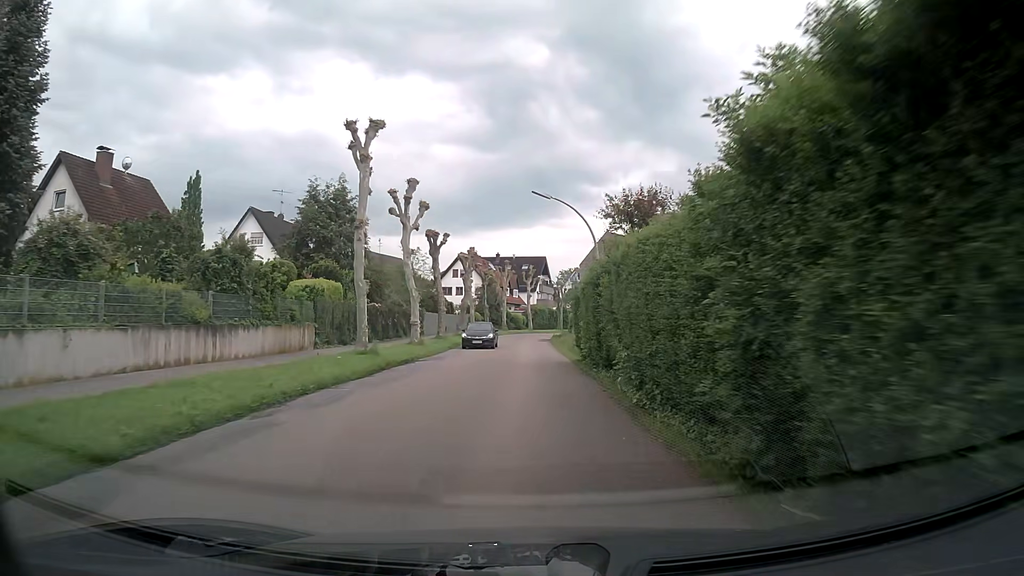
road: tertiary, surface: asphalt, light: Day
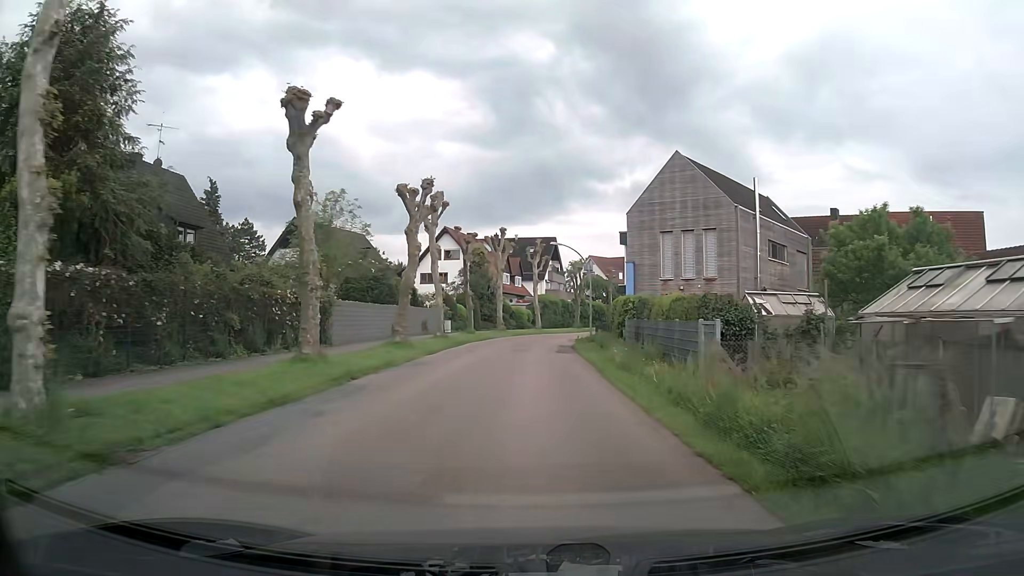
(-0.1, +26.2) m; +1°
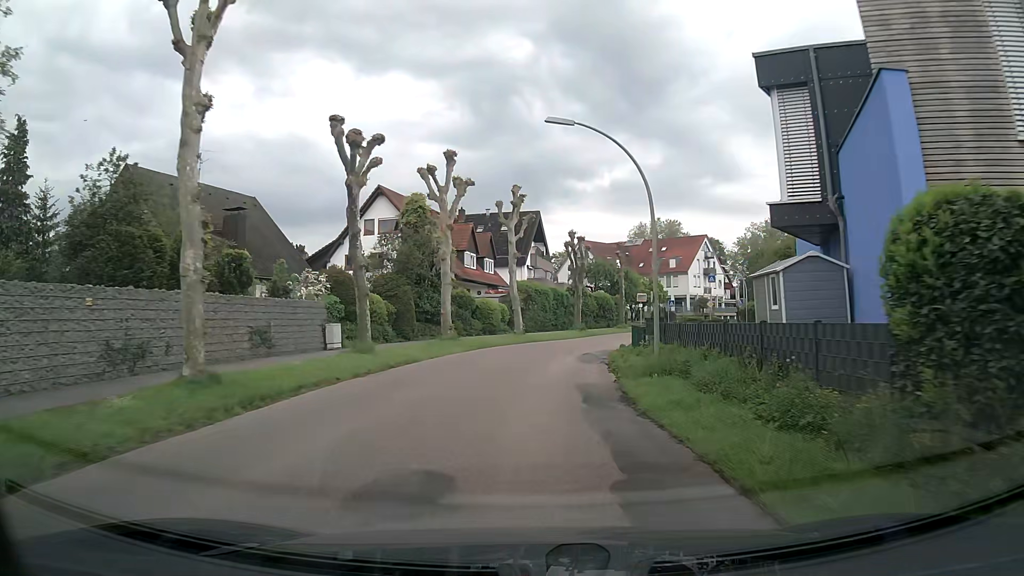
(-0.3, +25.7) m; 0°
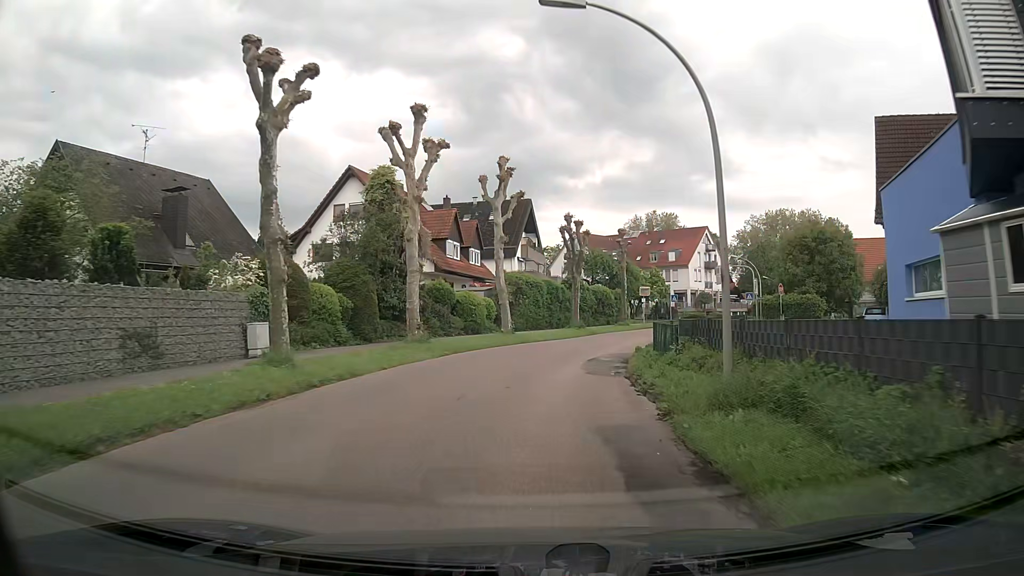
(0.0, +6.3) m; +1°
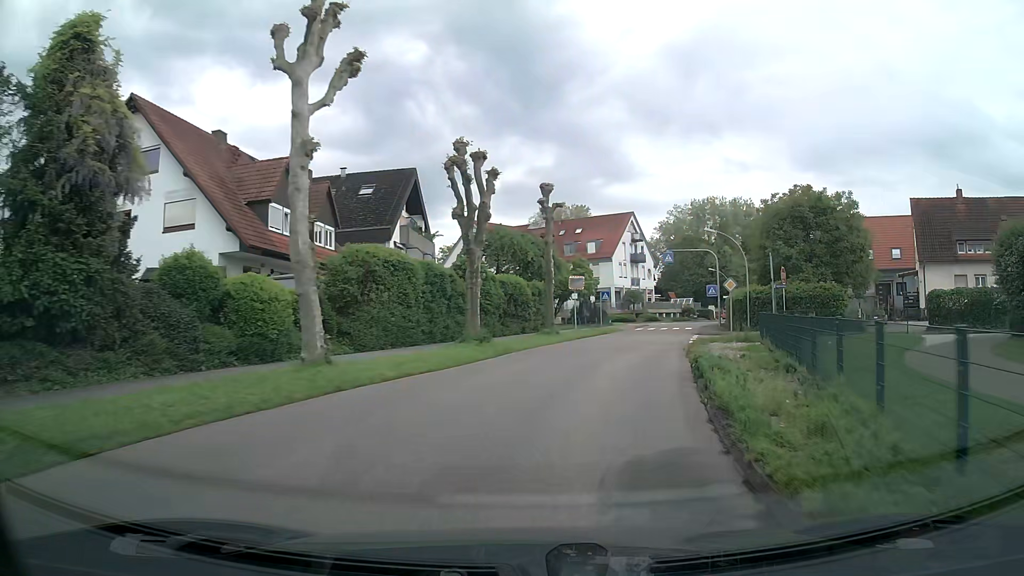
(+1.0, +18.7) m; +8°
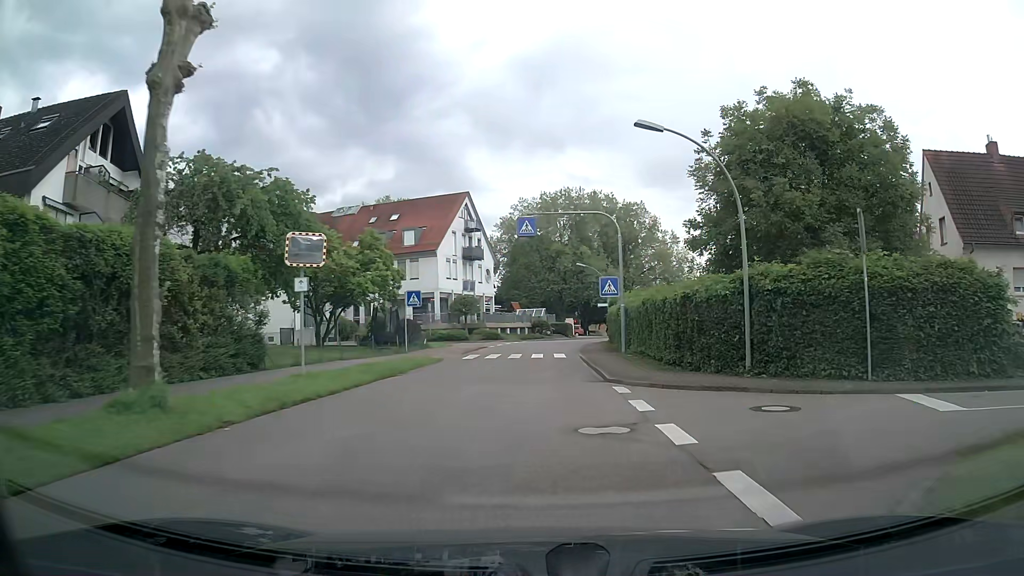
(+3.8, +24.0) m; +14°
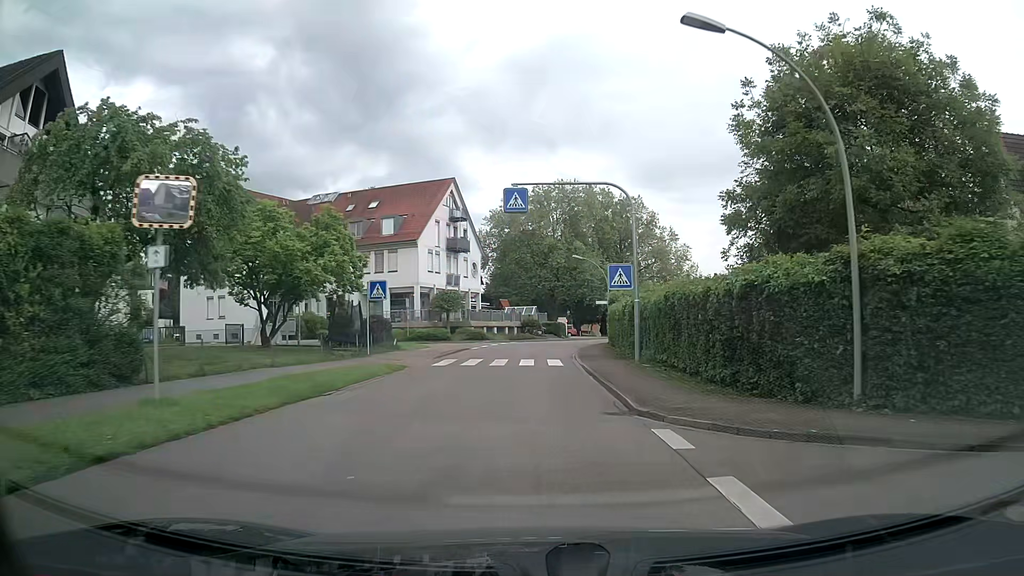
(0.0, +6.0) m; +1°
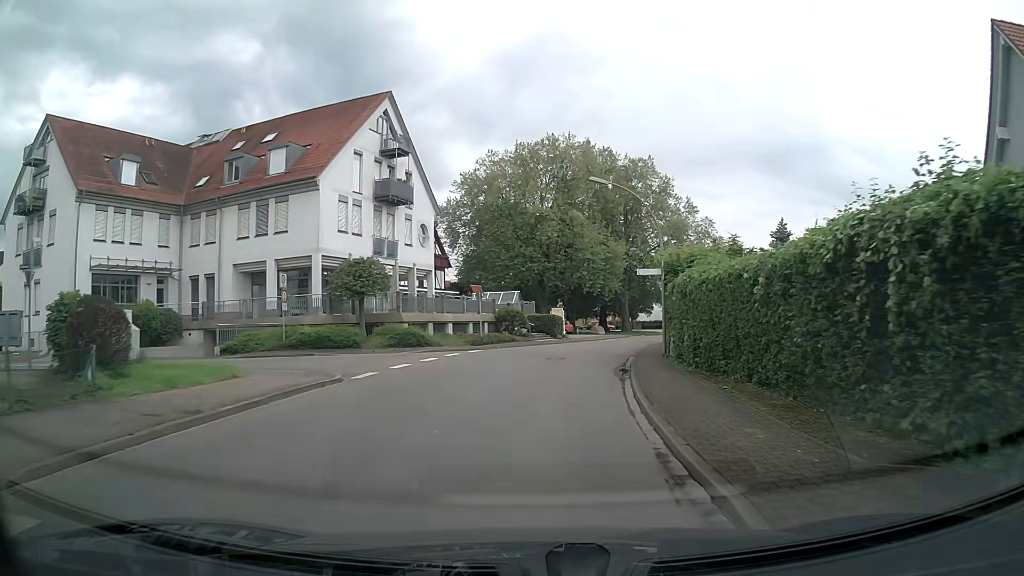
(+0.3, +23.6) m; +2°
(0, +10) (+1, +20) (+3, +30) (+5, +40) (+8, +49) (+11, +59) (+14, +68) (+17, +78) (+20, +87) (+22, +97) m
